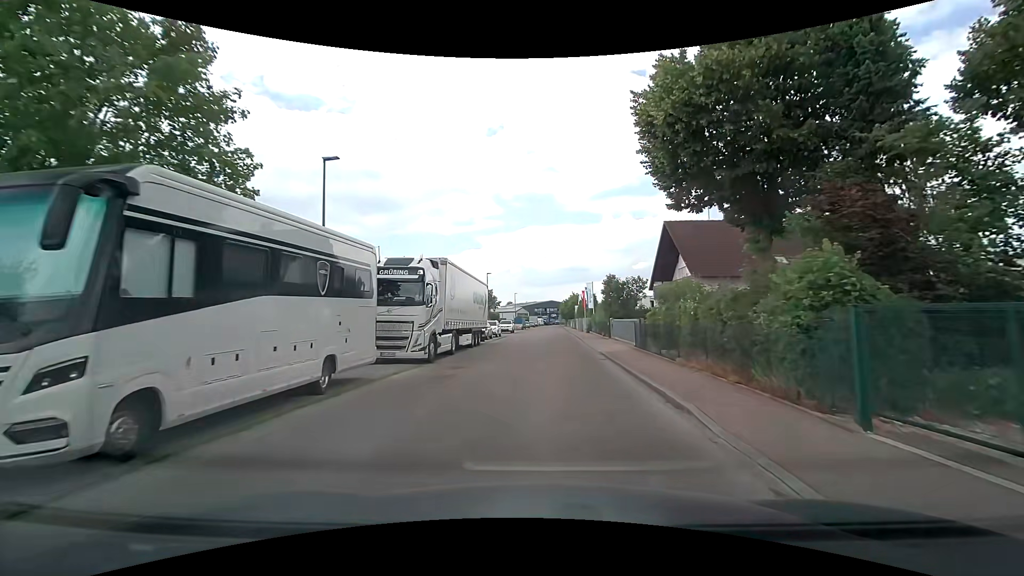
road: residential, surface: asphalt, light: Day
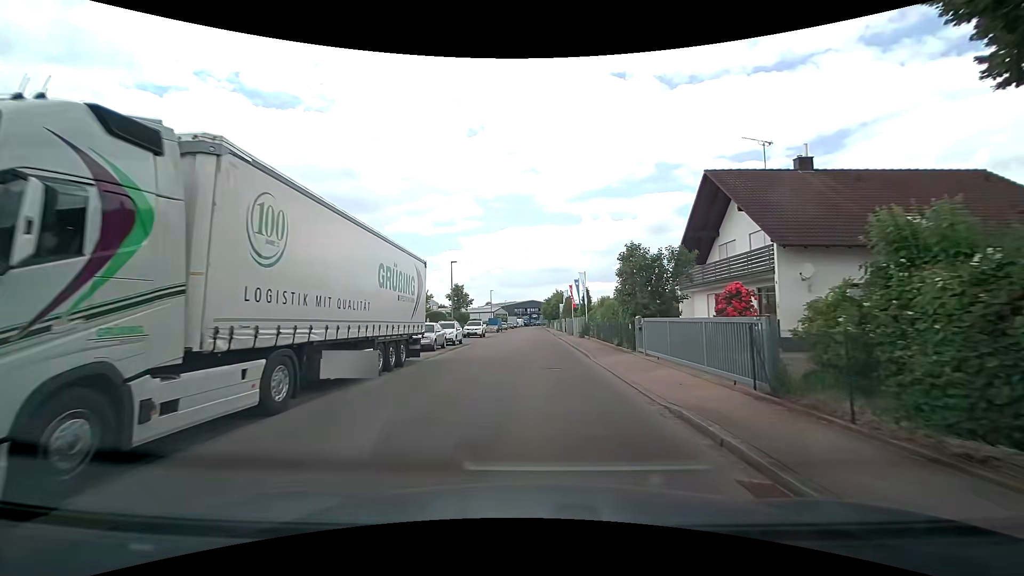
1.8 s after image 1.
(+0.4, +13.7) m; +3°
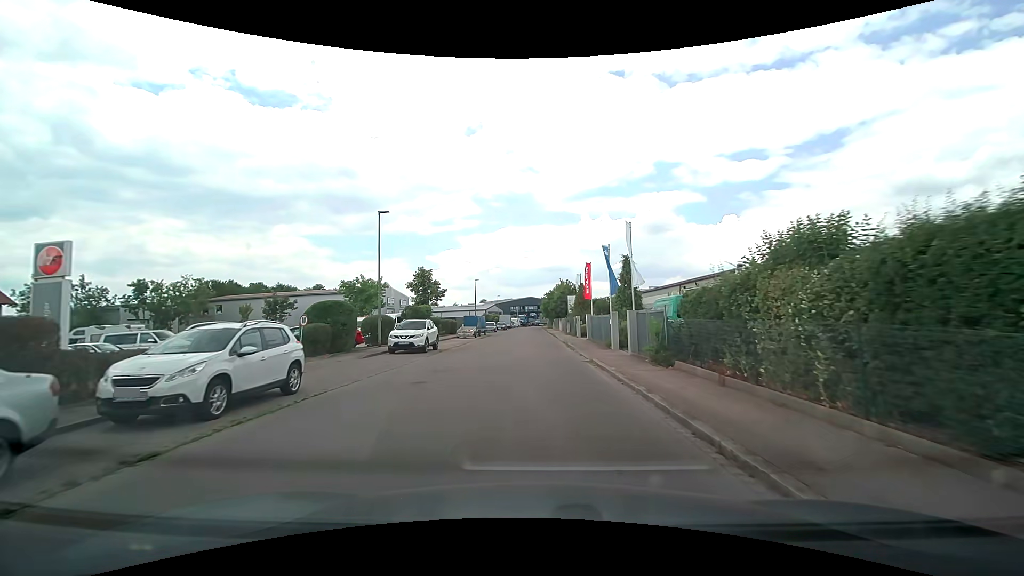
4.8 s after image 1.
(-0.1, +23.8) m; -1°
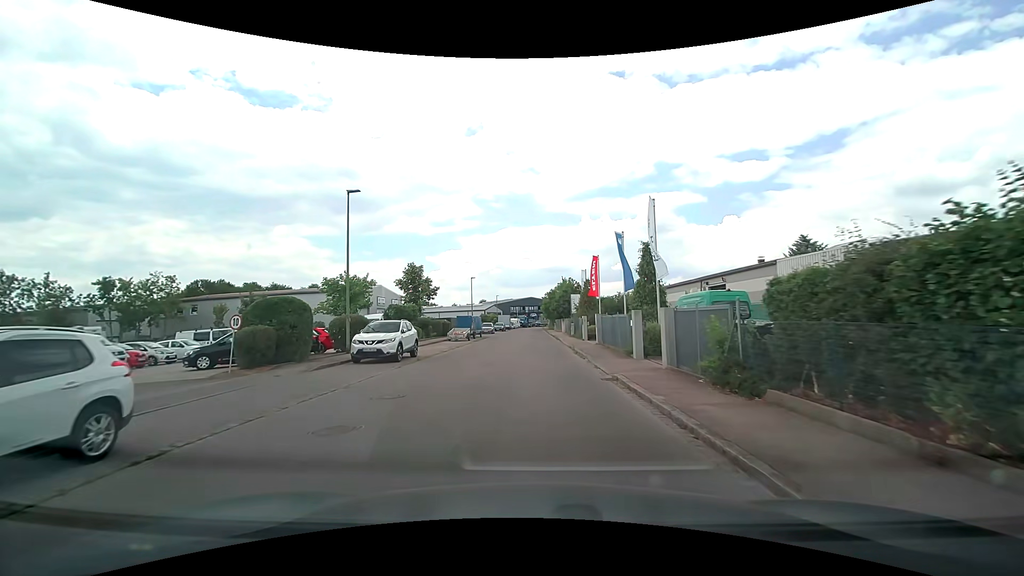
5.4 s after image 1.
(0.0, +4.8) m; 0°
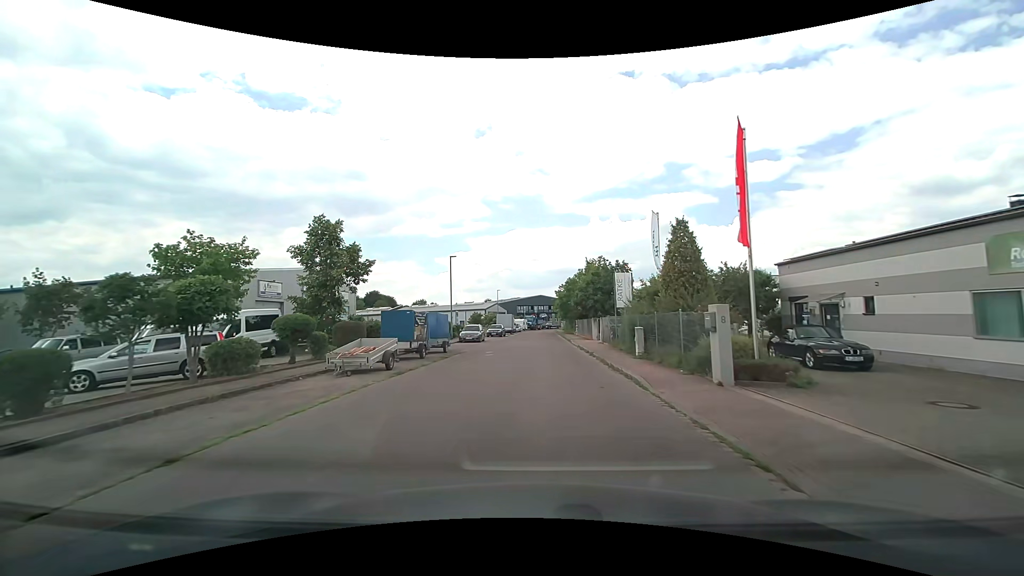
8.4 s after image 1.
(-0.1, +24.2) m; 0°
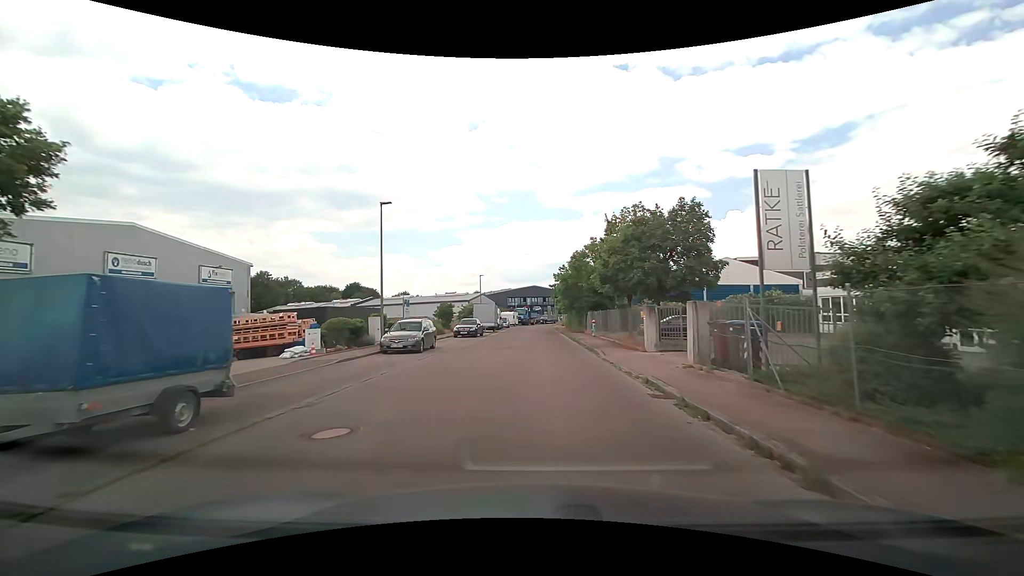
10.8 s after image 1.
(-0.1, +19.3) m; 0°
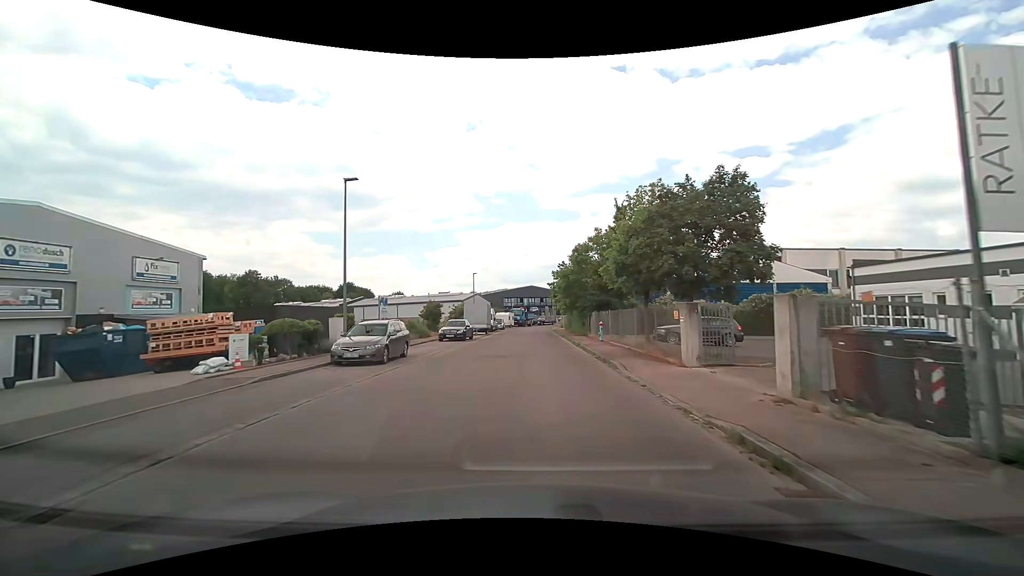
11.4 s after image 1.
(0.0, +4.8) m; +1°
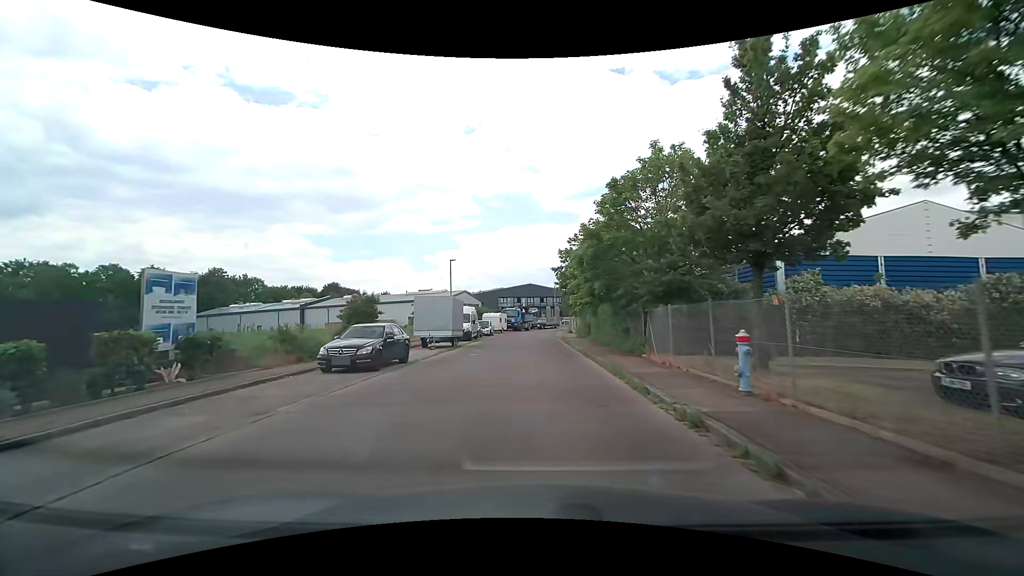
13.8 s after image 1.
(+0.1, +18.1) m; +1°
(0, +10) (0, +20) (0, +30) (0, +40) (0, +50) (0, +60) (+1, +70) (+3, +80) (+7, +89) (+12, +97) m
